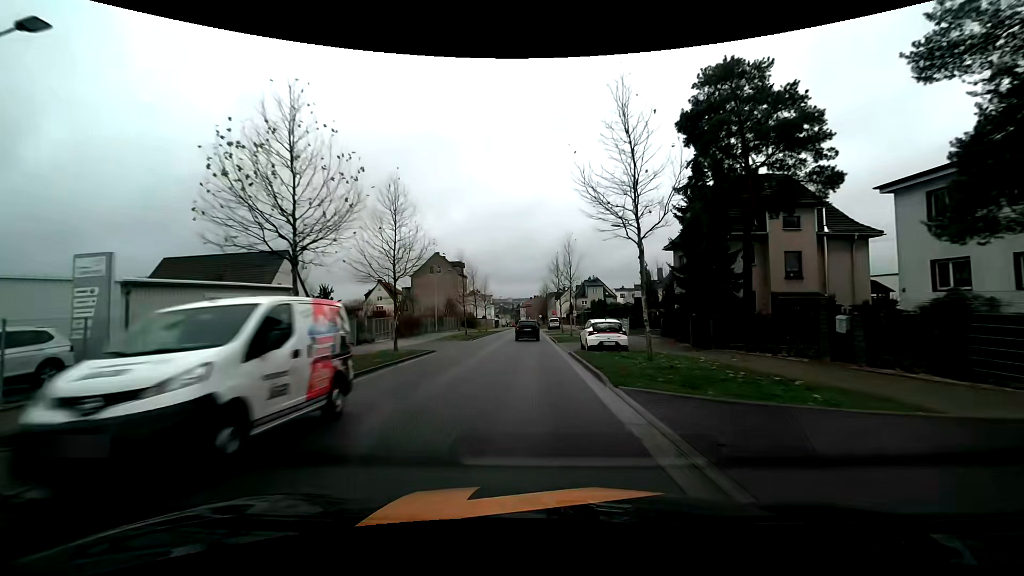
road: tertiary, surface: asphalt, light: Day
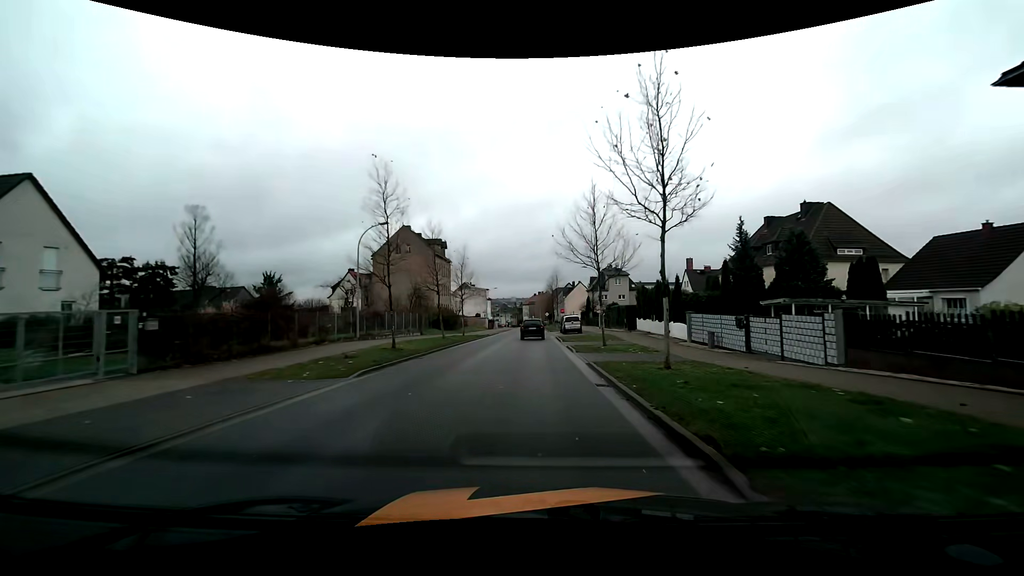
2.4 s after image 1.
(-0.2, +28.4) m; 0°
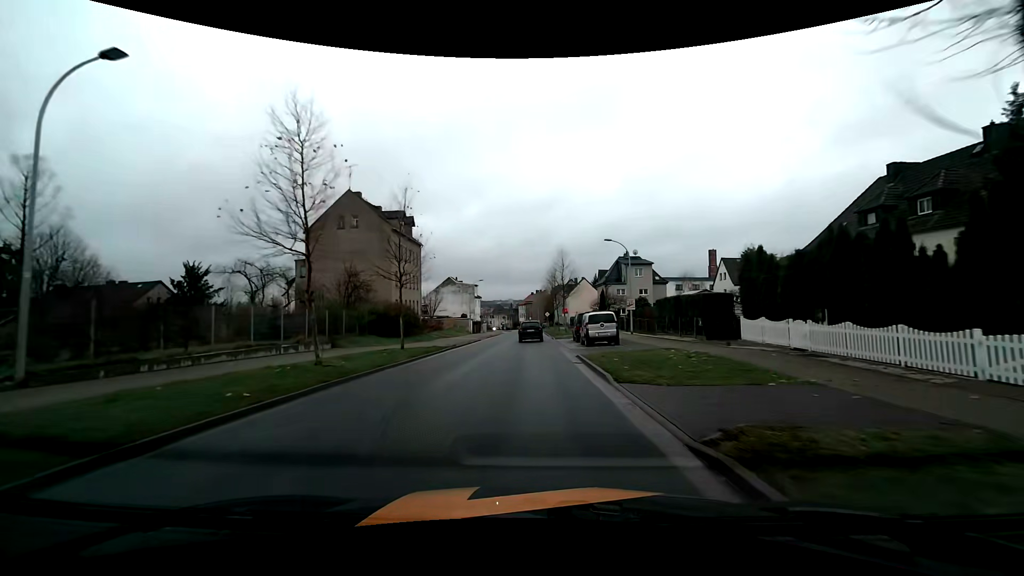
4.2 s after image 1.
(-0.1, +21.1) m; 0°
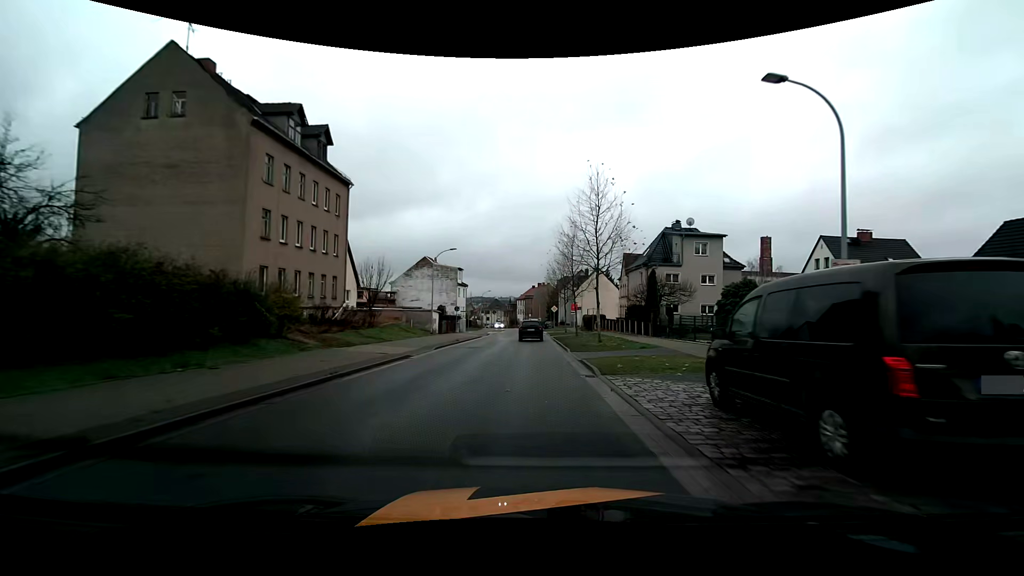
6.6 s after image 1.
(+0.1, +27.0) m; 0°
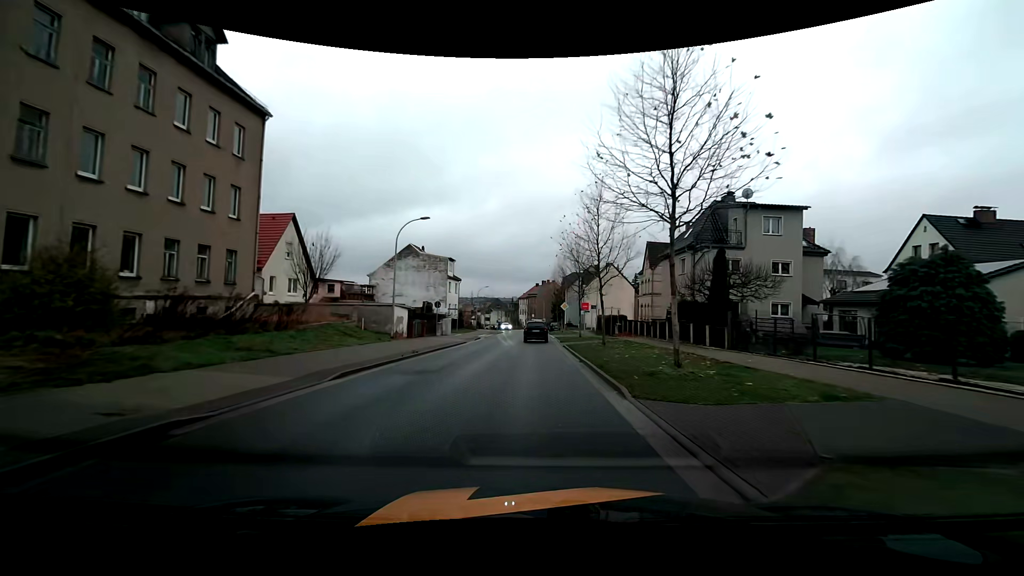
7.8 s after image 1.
(0.0, +13.3) m; 0°
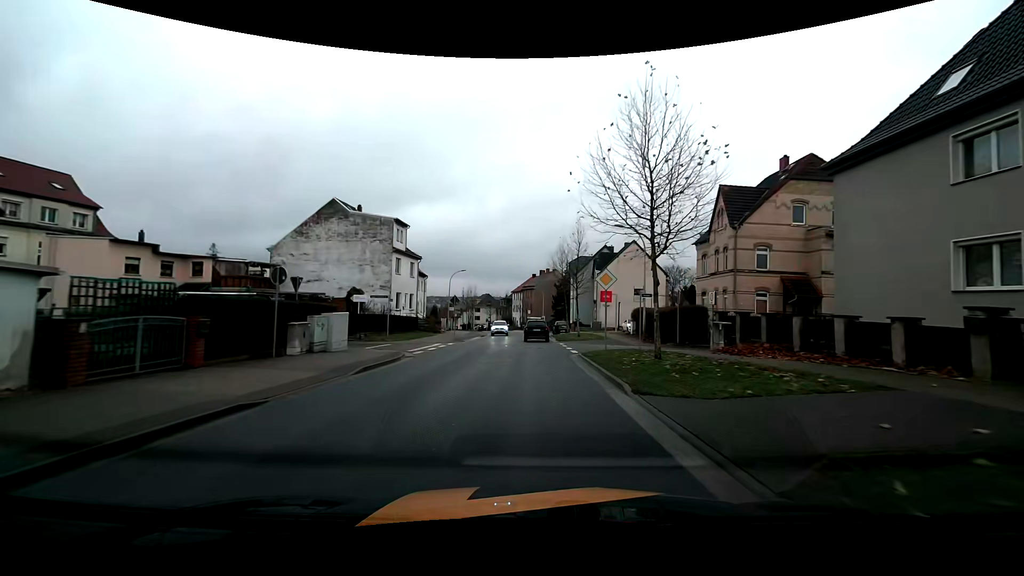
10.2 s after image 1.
(0.0, +26.6) m; 0°
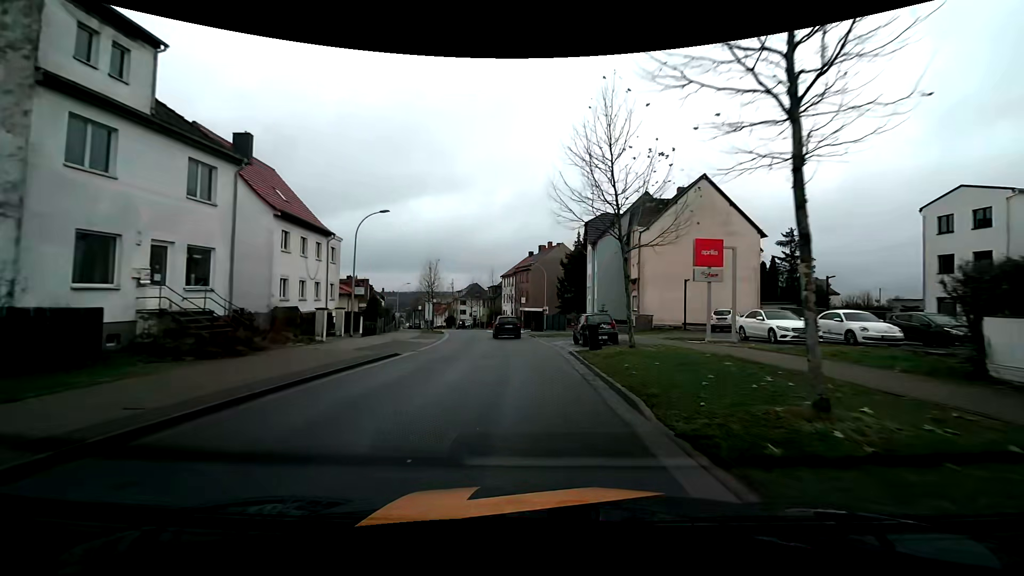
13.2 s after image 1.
(+0.2, +32.4) m; 0°
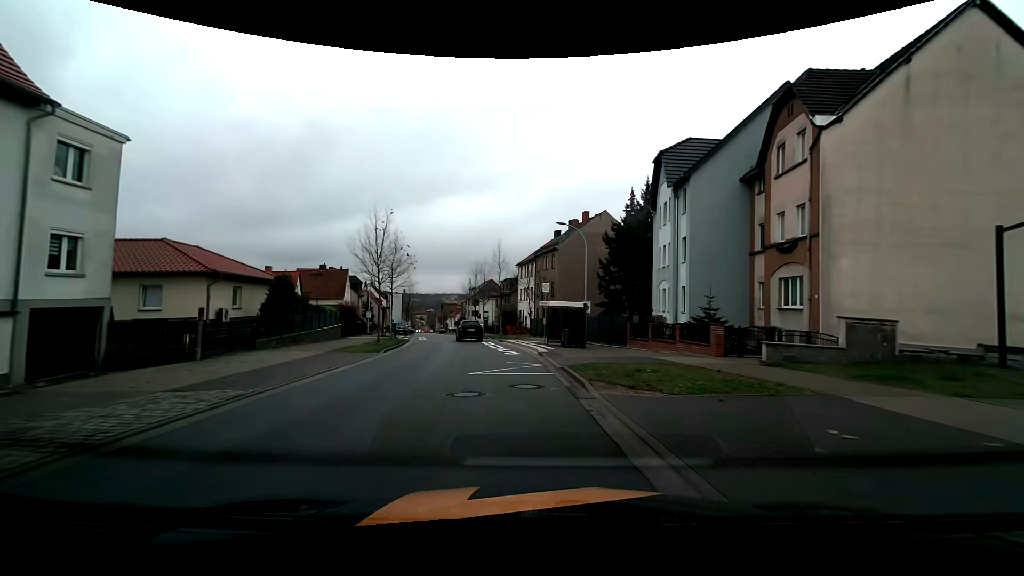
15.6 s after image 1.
(-0.3, +24.6) m; -3°
(0, +10) (-1, +20) (-3, +30) (-5, +40) (-7, +49) (-9, +59) (-11, +69) (-13, +79) (-15, +89) (-17, +98) m
